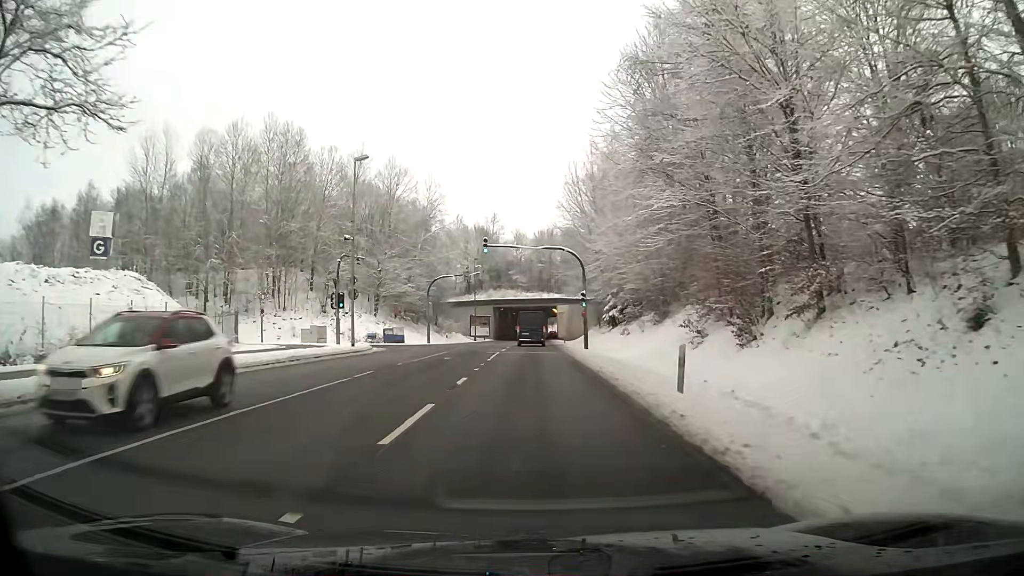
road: secondary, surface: asphalt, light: Day
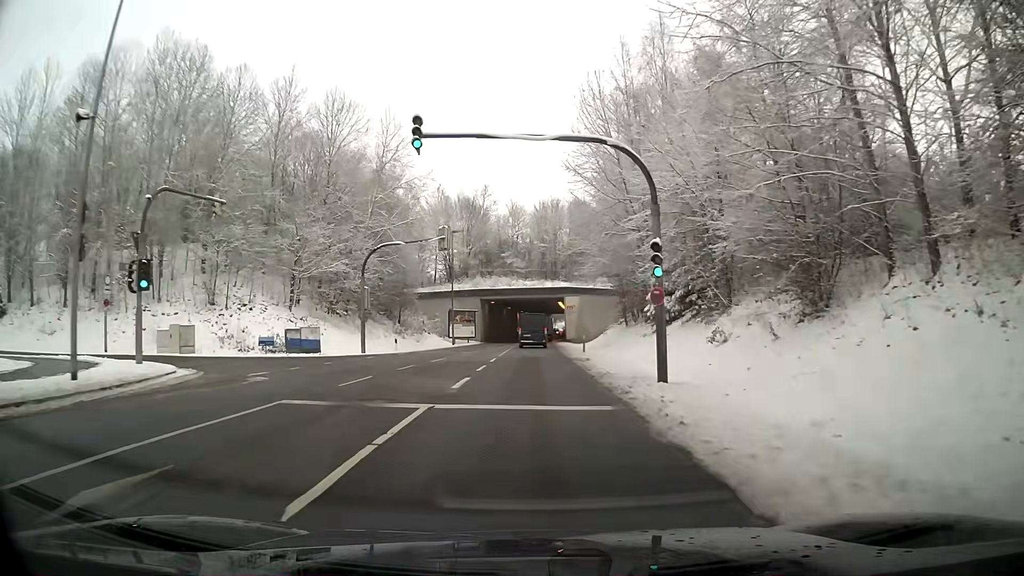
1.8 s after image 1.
(+0.1, +23.1) m; 0°
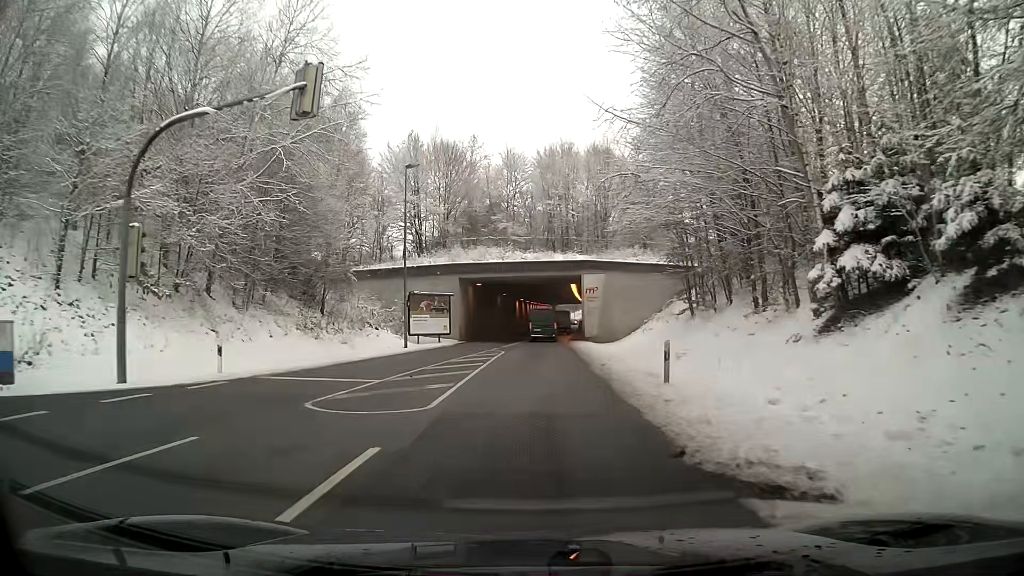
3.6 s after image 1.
(0.0, +23.1) m; 0°
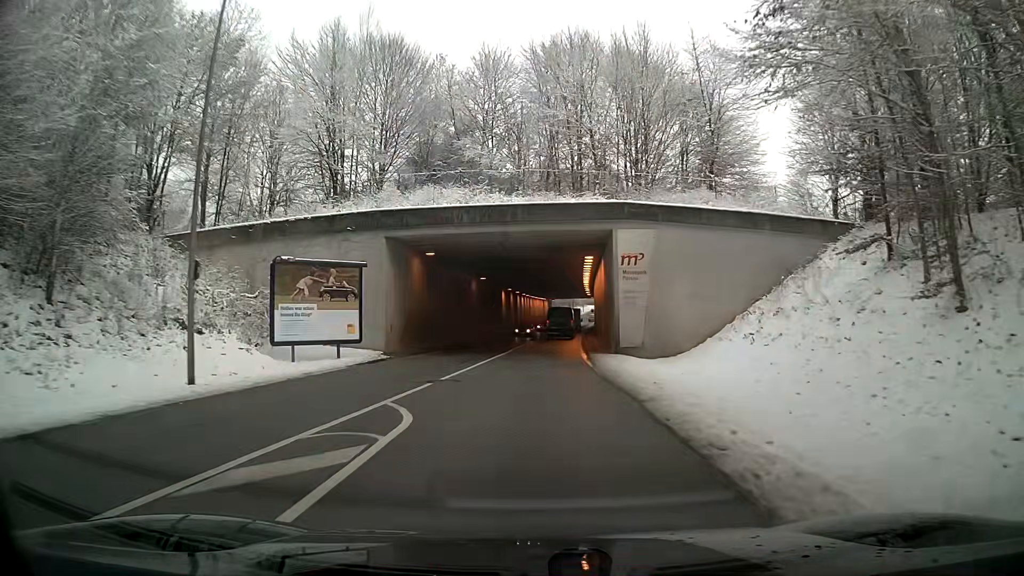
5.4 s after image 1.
(0.0, +23.3) m; +1°
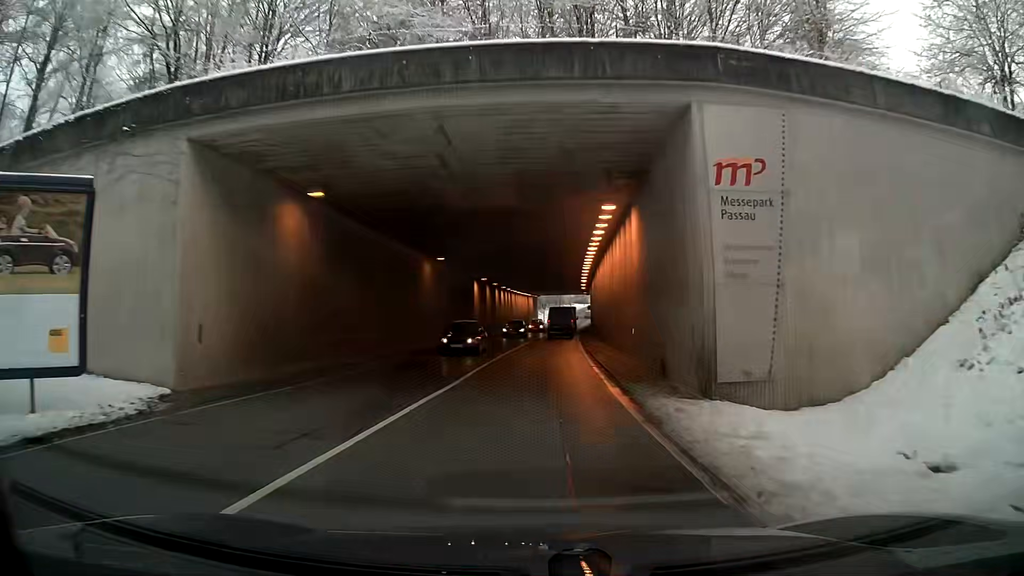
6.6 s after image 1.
(+0.2, +15.7) m; +1°
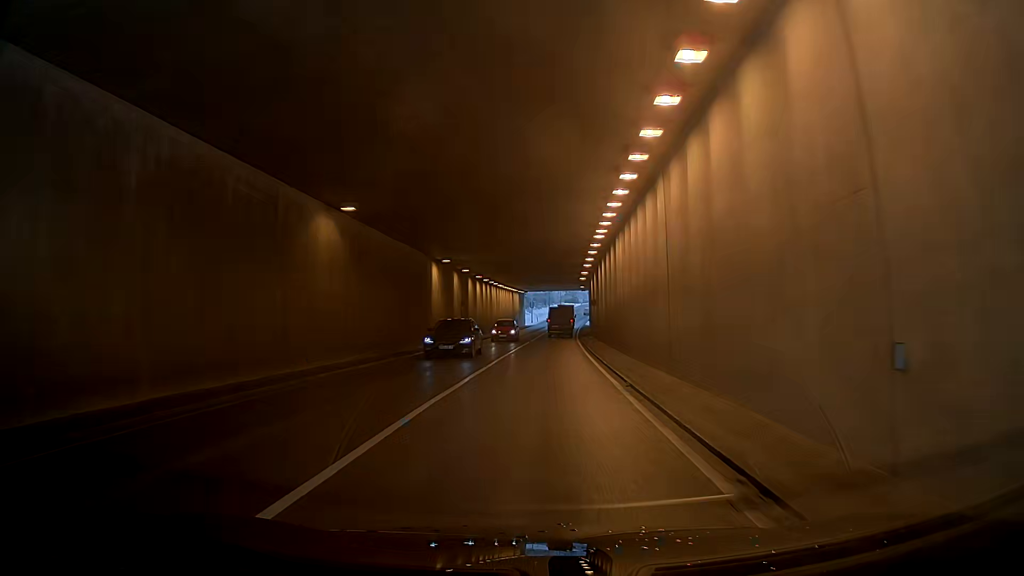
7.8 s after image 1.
(-0.3, +15.8) m; -5°
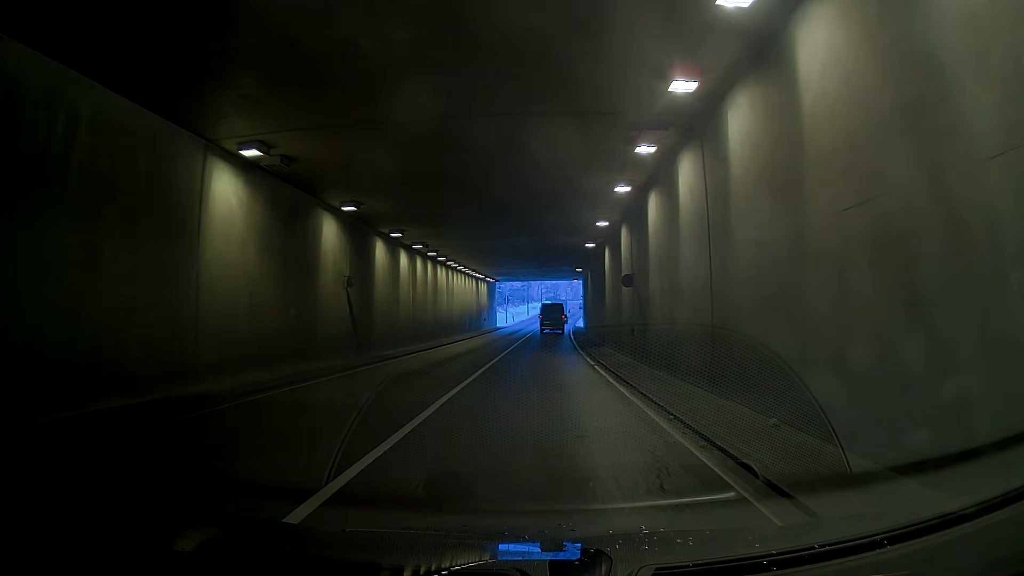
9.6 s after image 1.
(-0.8, +23.9) m; -2°
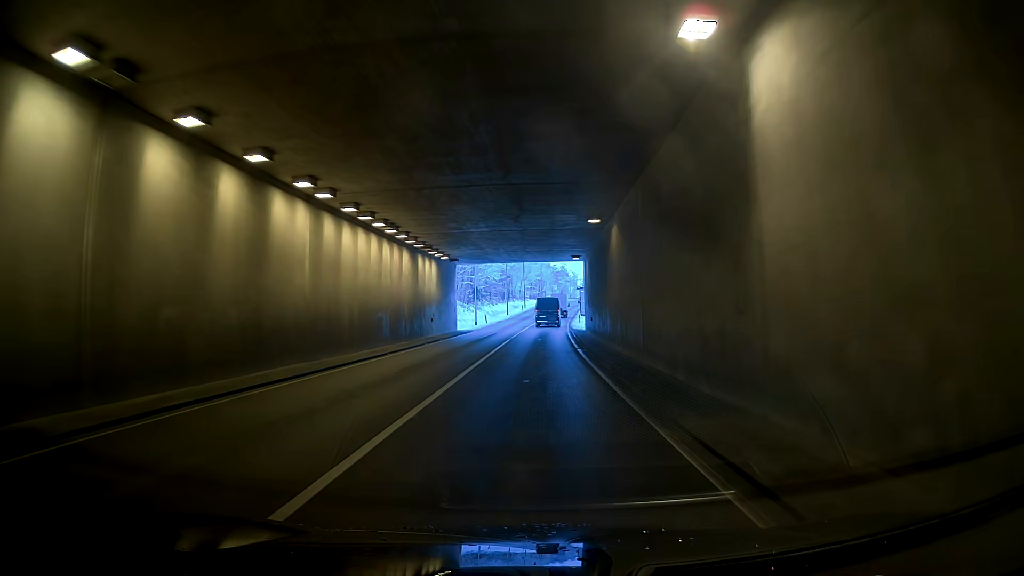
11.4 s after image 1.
(-0.8, +23.4) m; -2°
